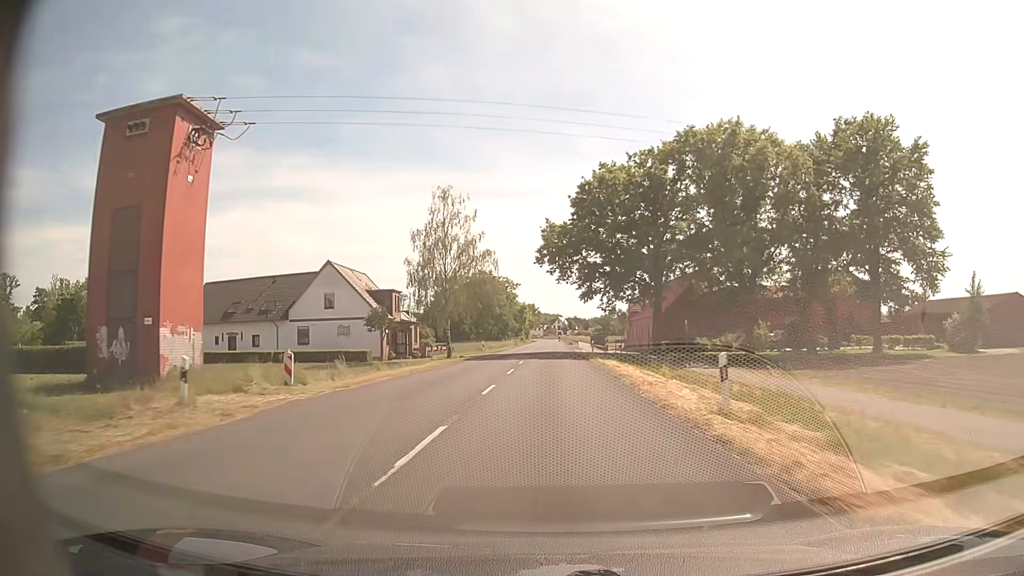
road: secondary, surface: asphalt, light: Day
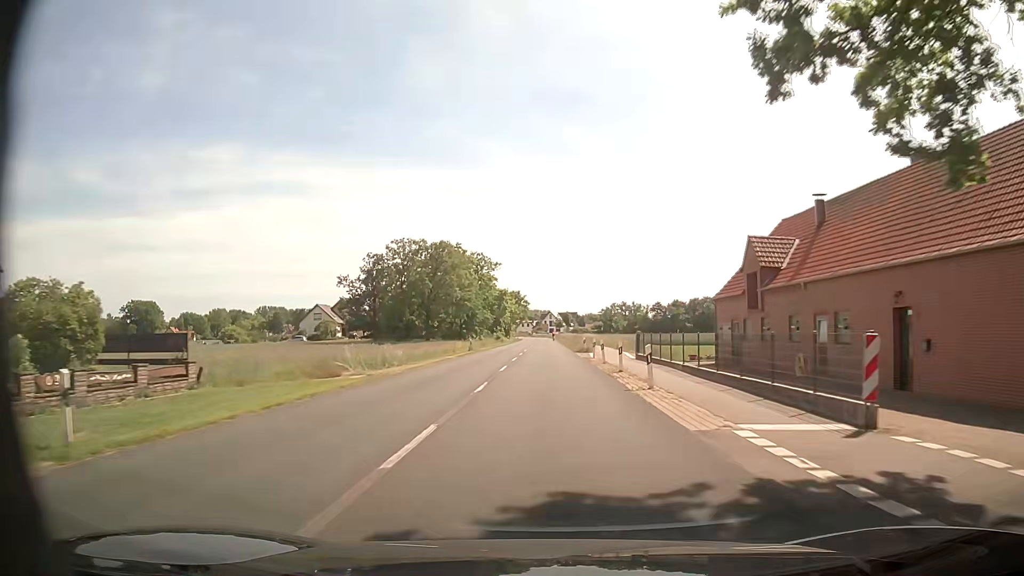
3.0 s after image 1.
(+0.6, +53.9) m; +1°
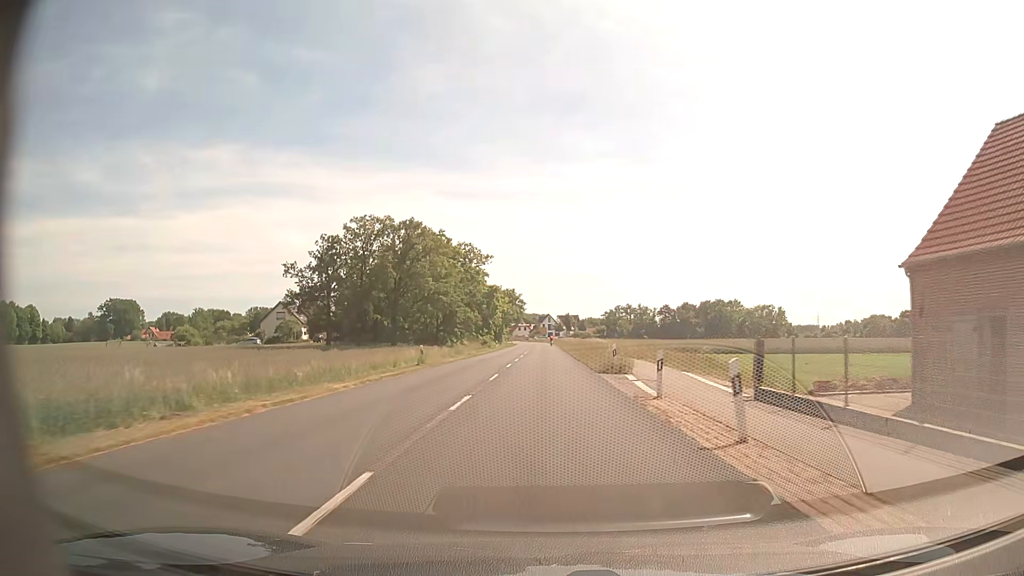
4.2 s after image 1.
(0.0, +21.6) m; 0°
(0, +10) (0, +20) (0, +30) (0, +40) (0, +50) (0, +60) (0, +70) (0, +80) (-1, +90) (-1, +100) m
